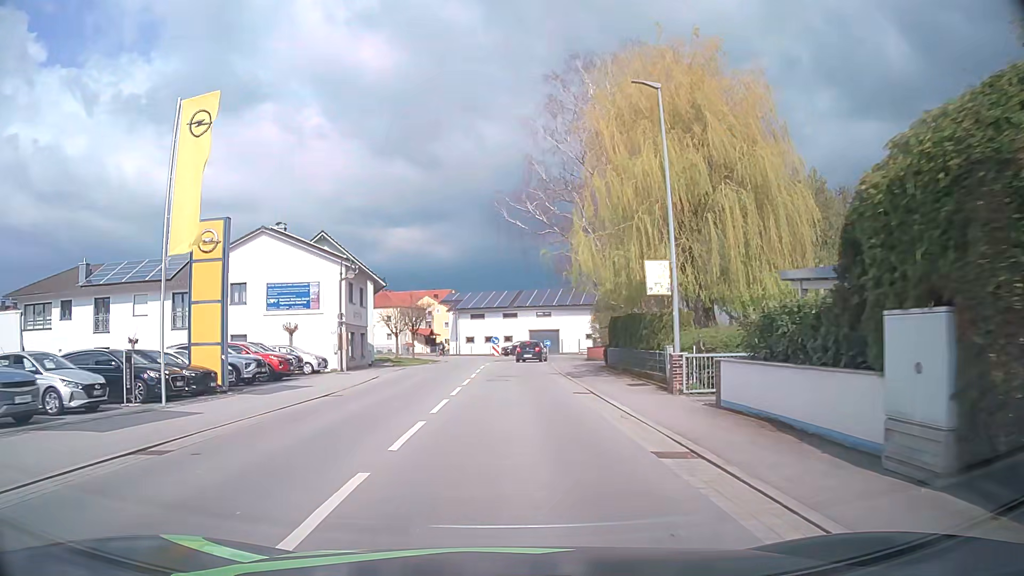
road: secondary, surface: asphalt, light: Day
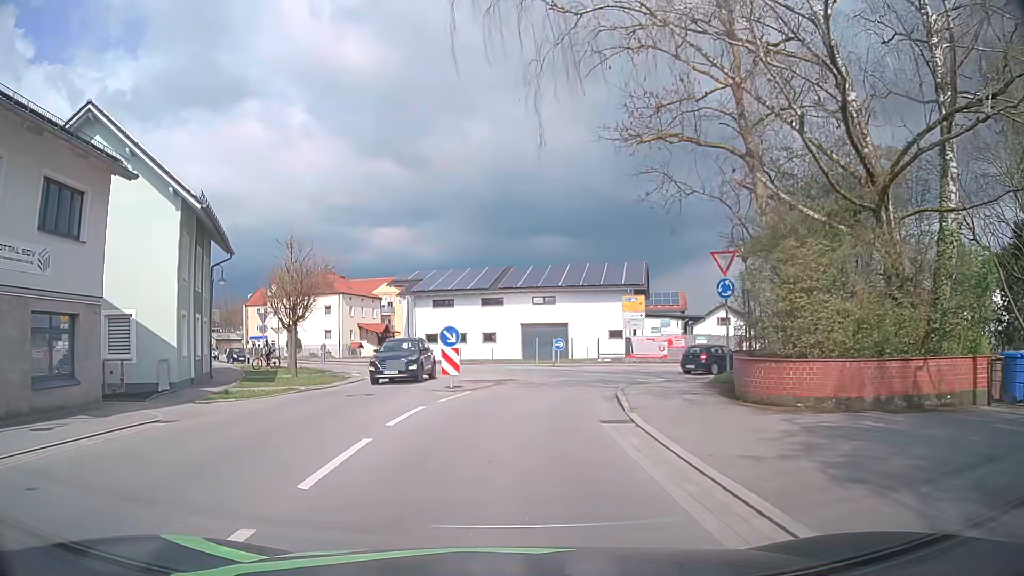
(+0.3, +29.4) m; +1°
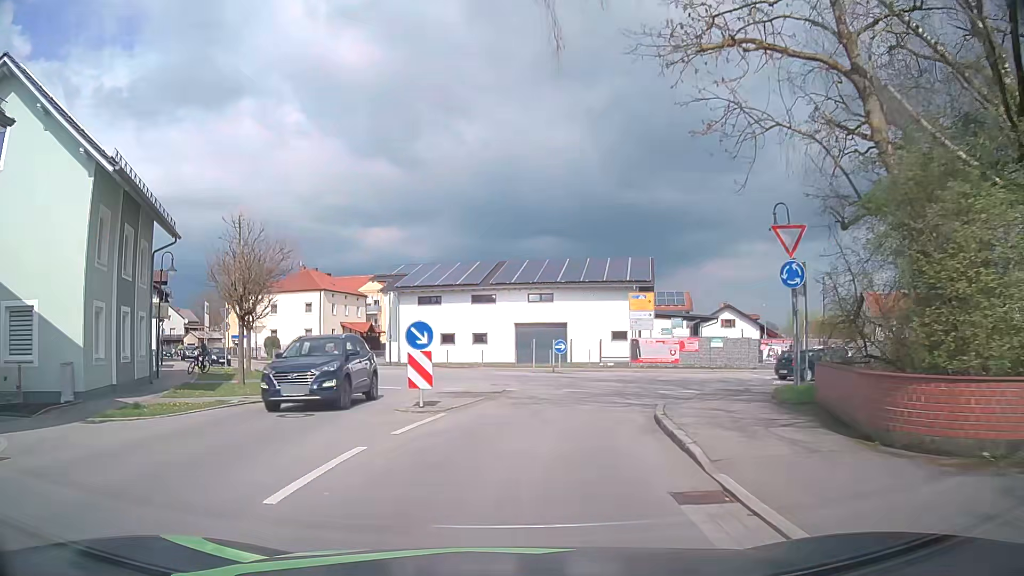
(+0.1, +5.1) m; +3°
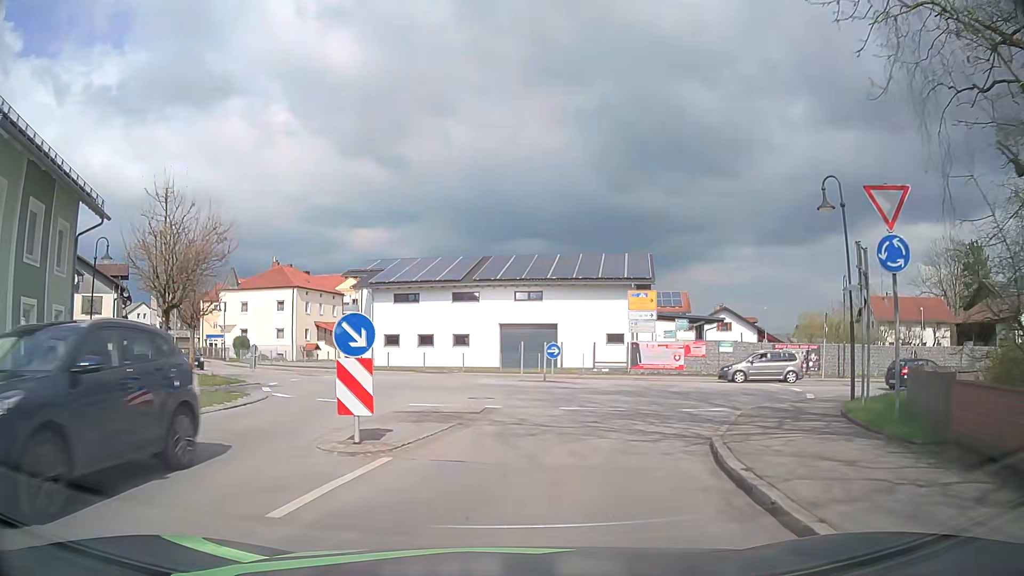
(-0.1, +4.6) m; -1°
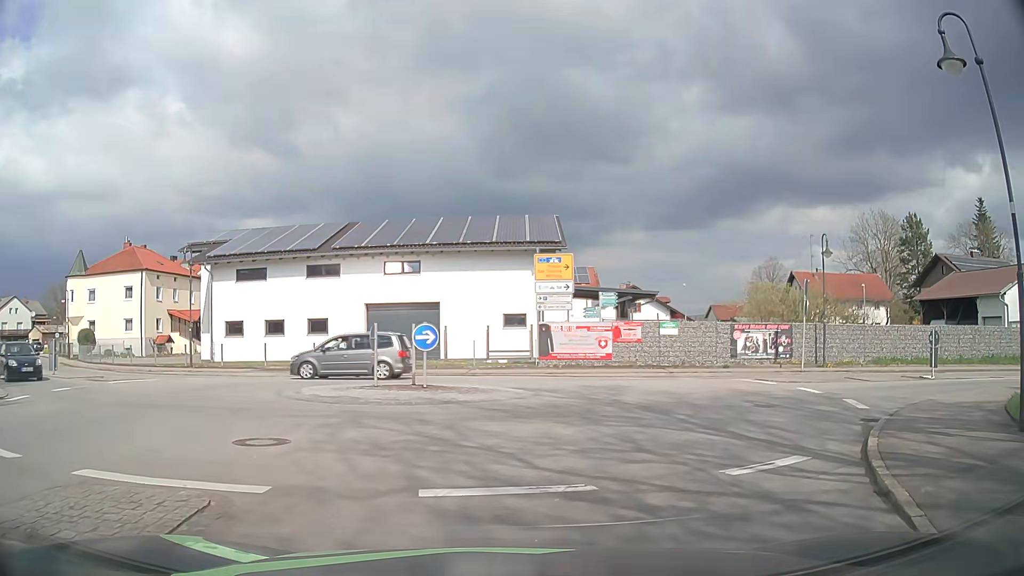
(+0.8, +9.6) m; +9°
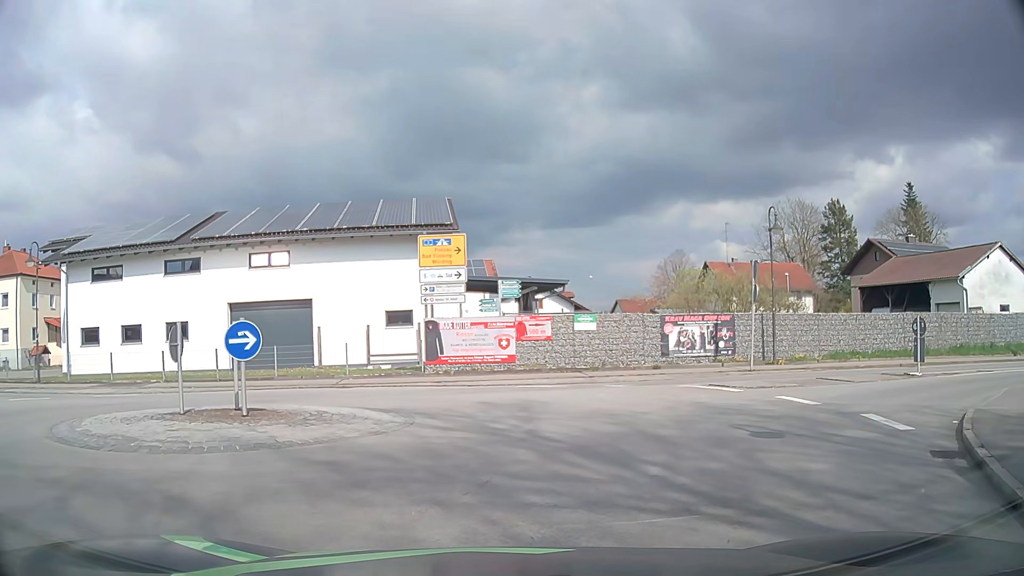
(+0.4, +4.9) m; +10°
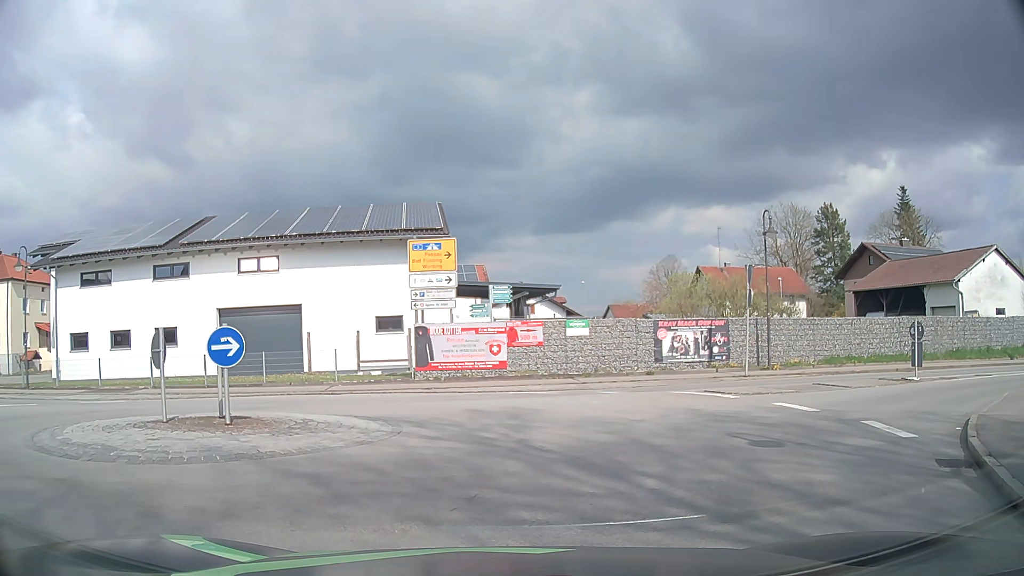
(0.0, +0.3) m; 0°
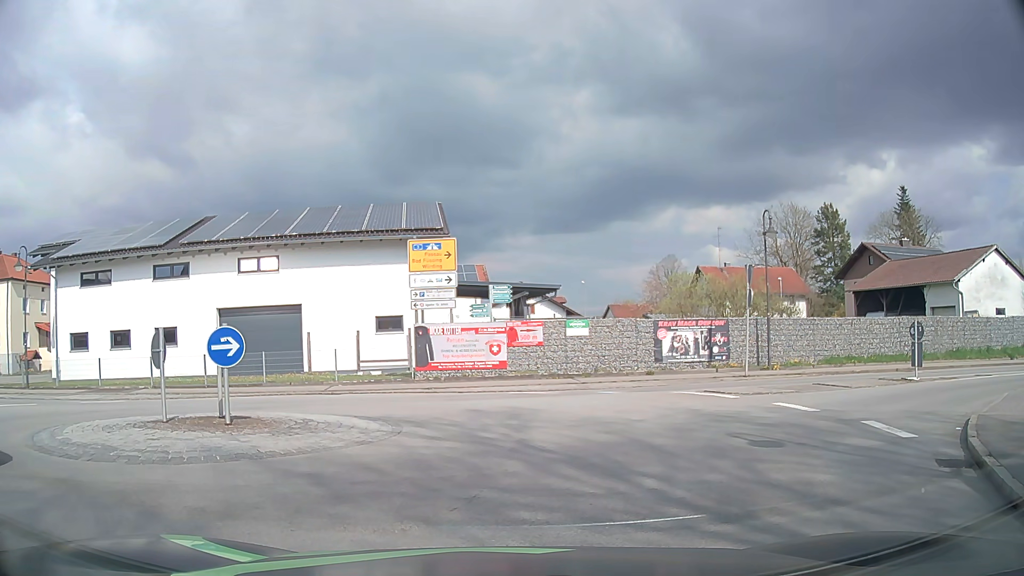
(0.0, 0.0) m; 0°
